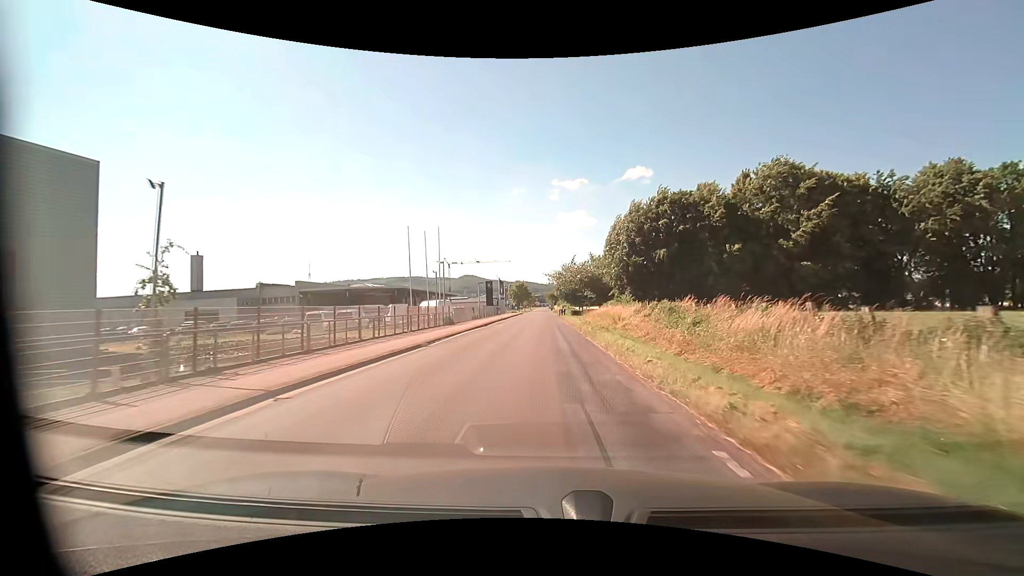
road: unclassified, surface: asphalt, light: Day
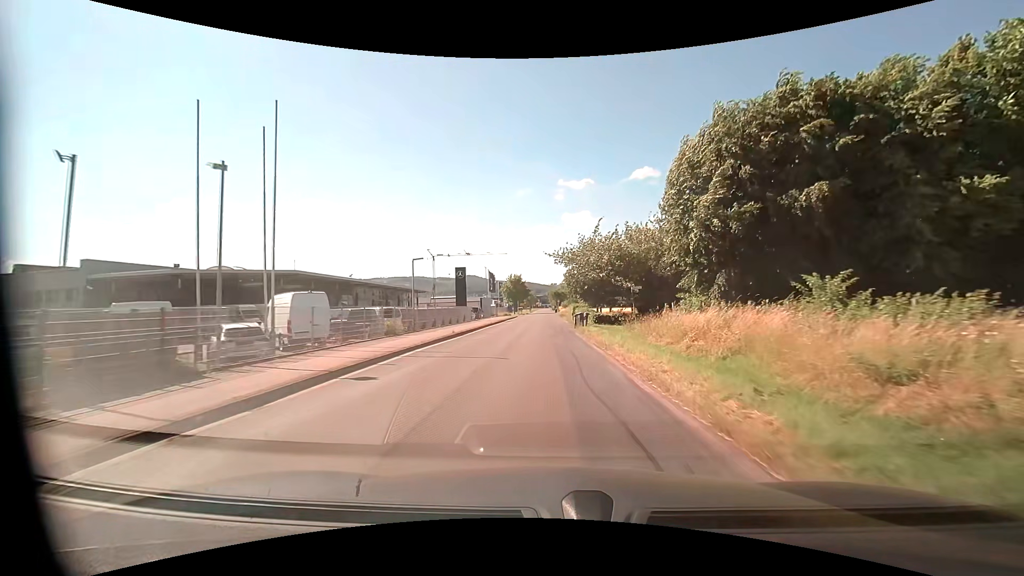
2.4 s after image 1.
(-0.2, +31.6) m; -1°
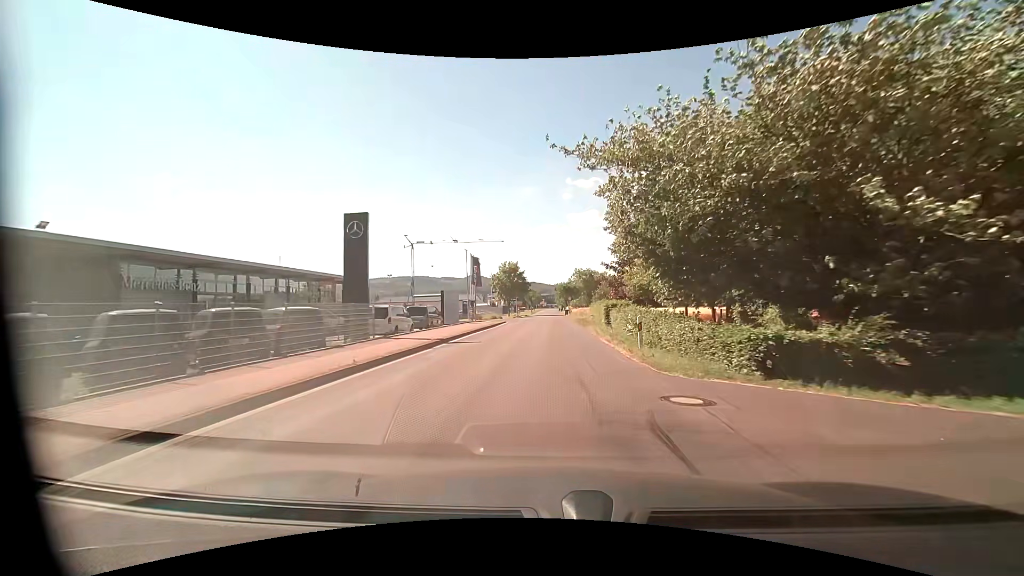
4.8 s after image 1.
(-0.1, +32.1) m; -1°
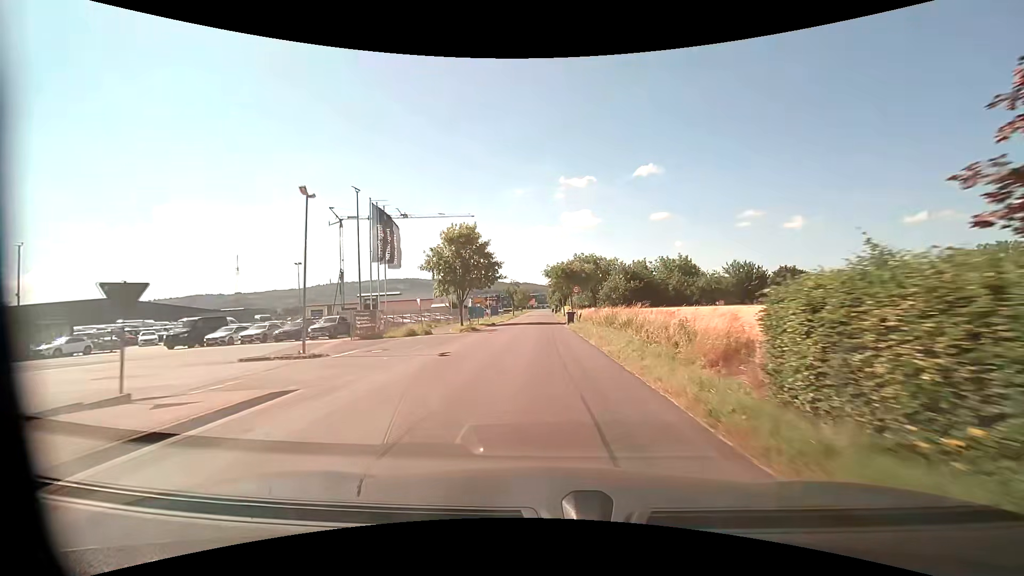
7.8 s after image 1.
(+0.8, +40.0) m; +1°
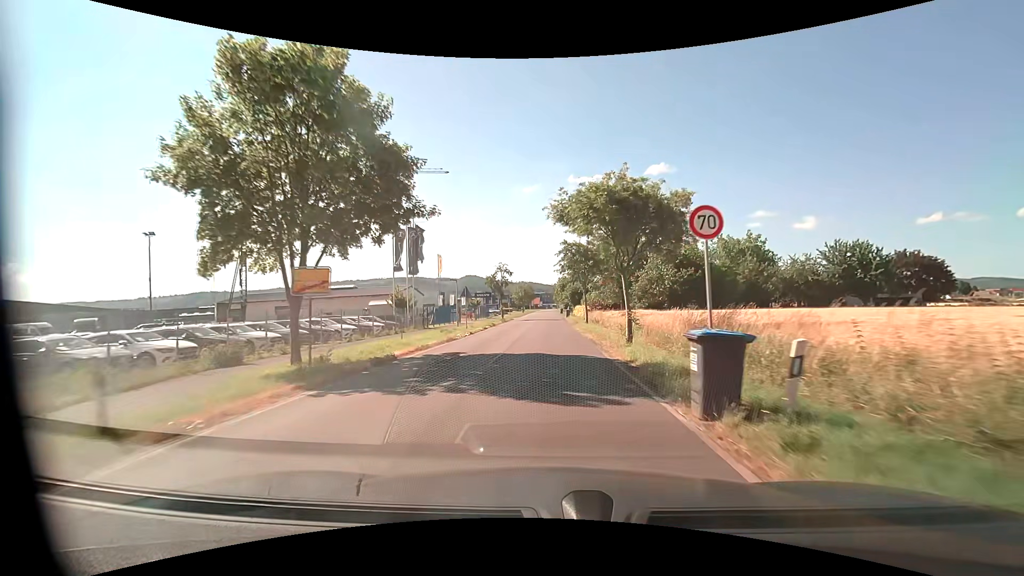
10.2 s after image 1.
(-0.1, +31.7) m; -1°
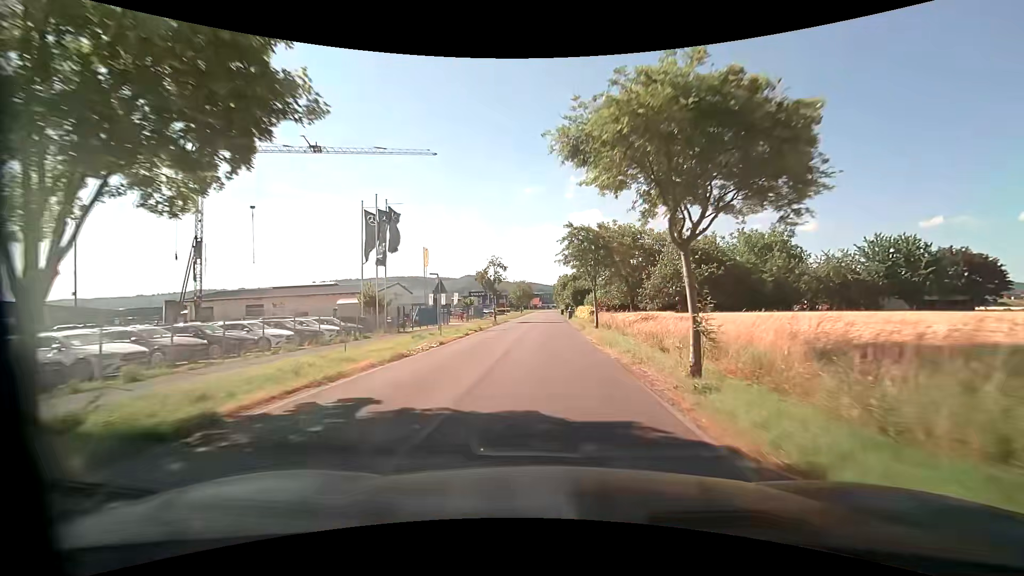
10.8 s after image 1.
(0.0, +7.9) m; 0°
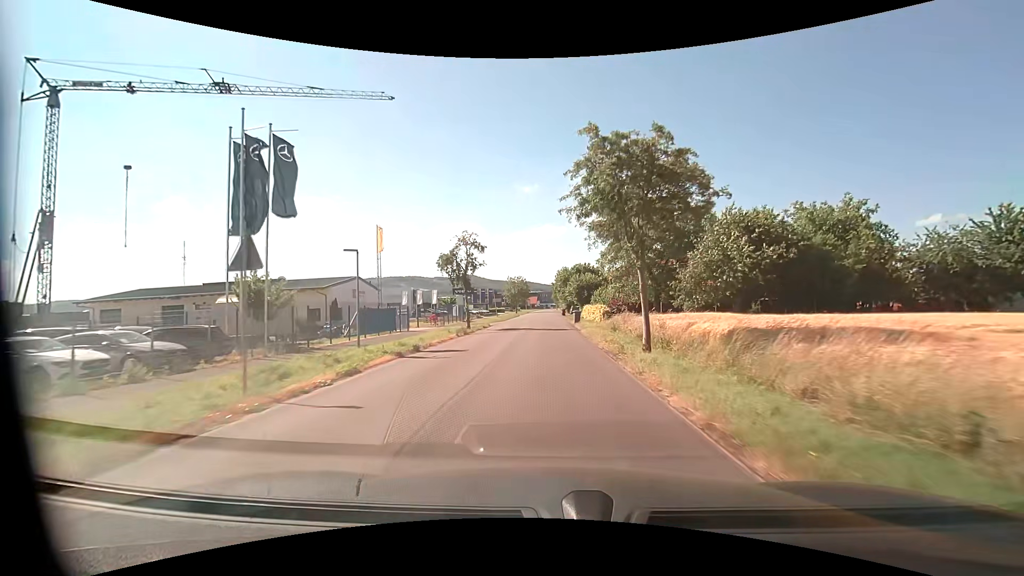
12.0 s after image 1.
(+0.1, +16.0) m; 0°
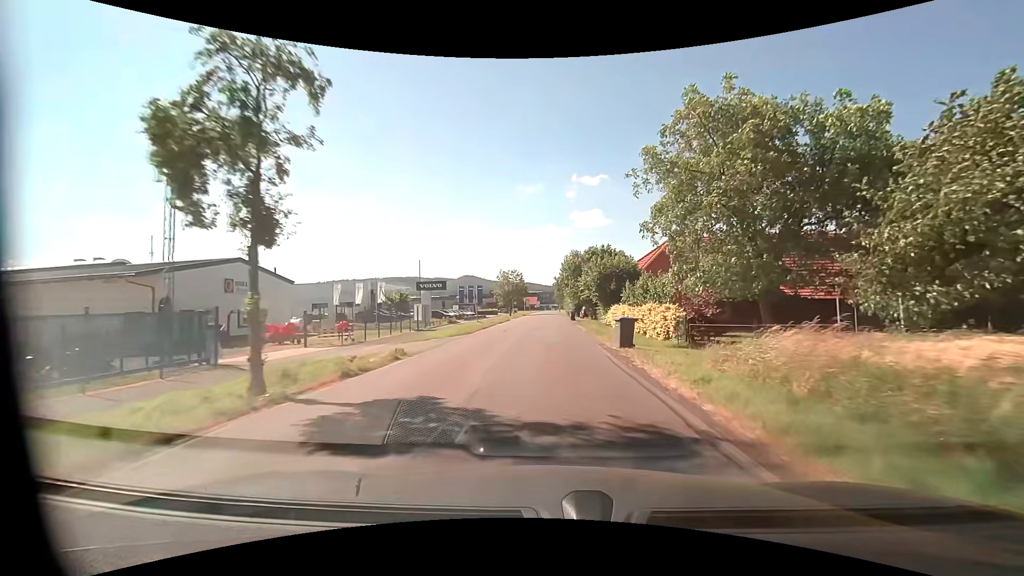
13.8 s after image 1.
(-0.1, +24.9) m; 0°
(0, +10) (0, +20) (0, +30) (0, +40) (0, +50) (0, +60) (0, +70) (0, +80) (0, +90) (0, +100) m
